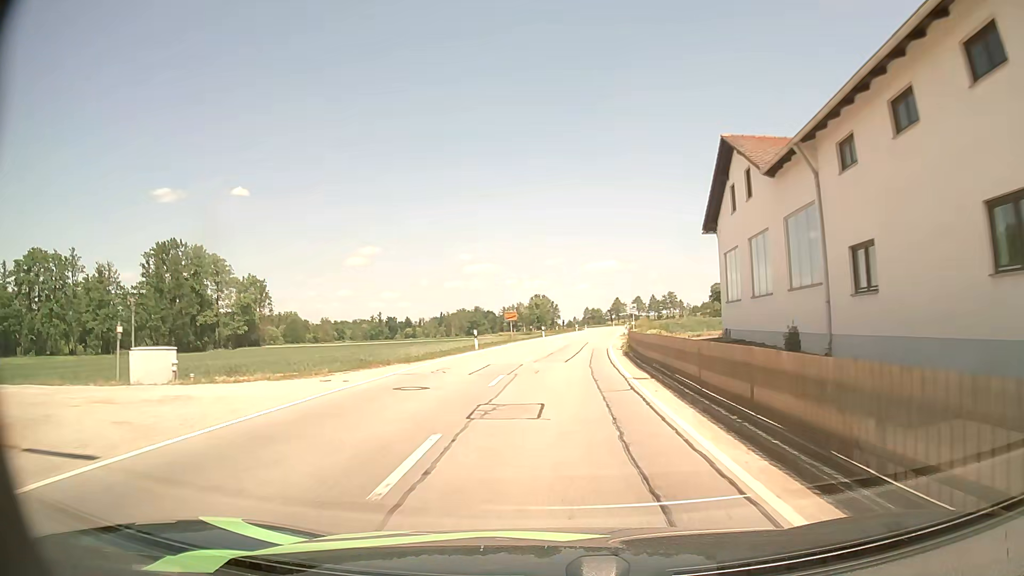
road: secondary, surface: asphalt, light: Day
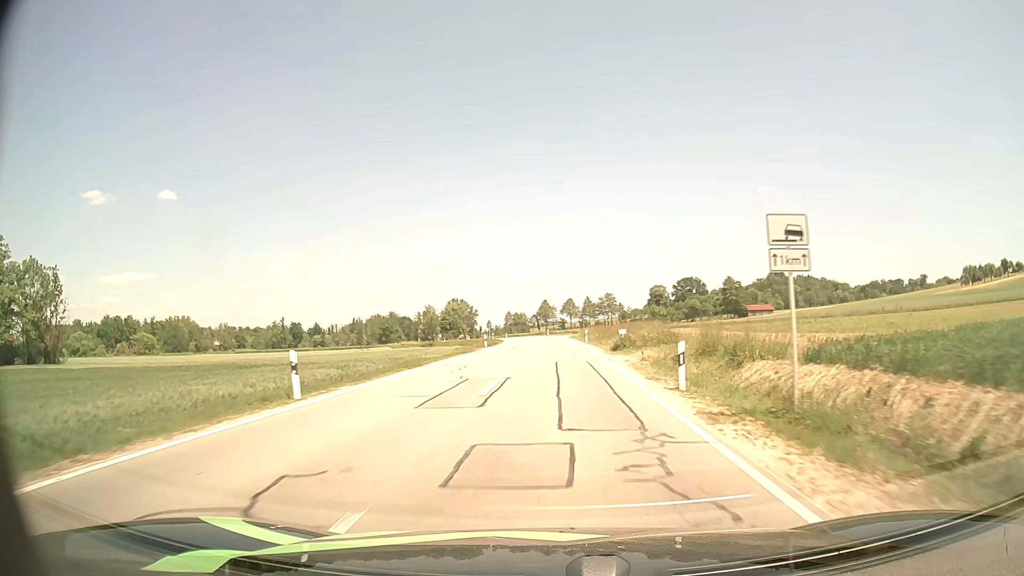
(+2.9, +50.6) m; +7°
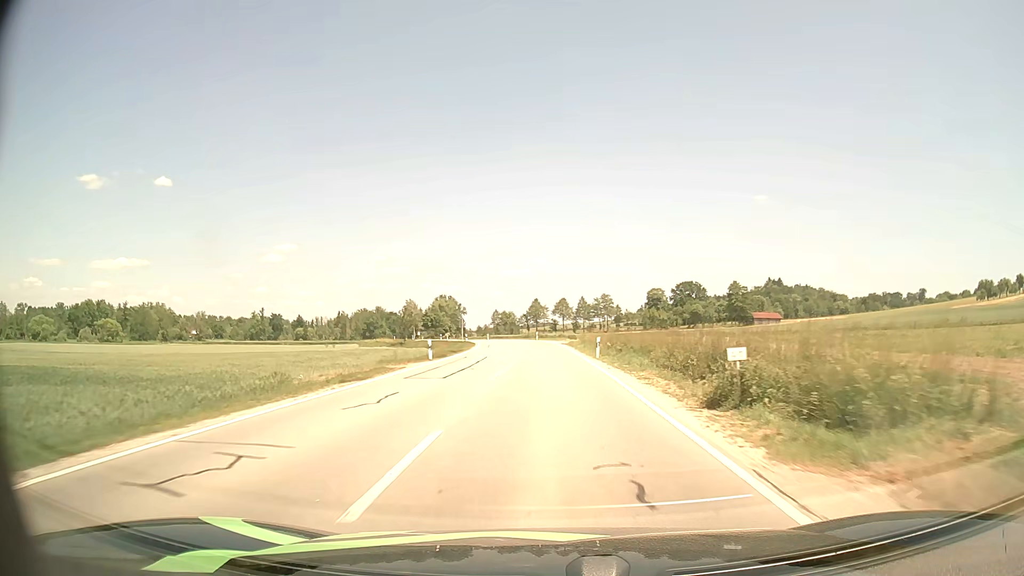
(+0.2, +21.0) m; +1°
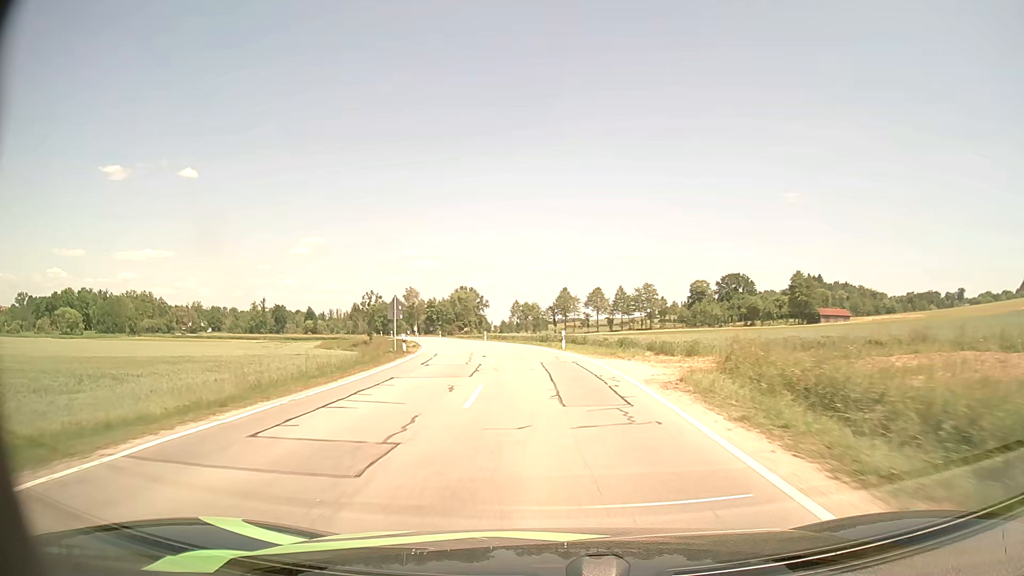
(-0.4, +42.4) m; -2°
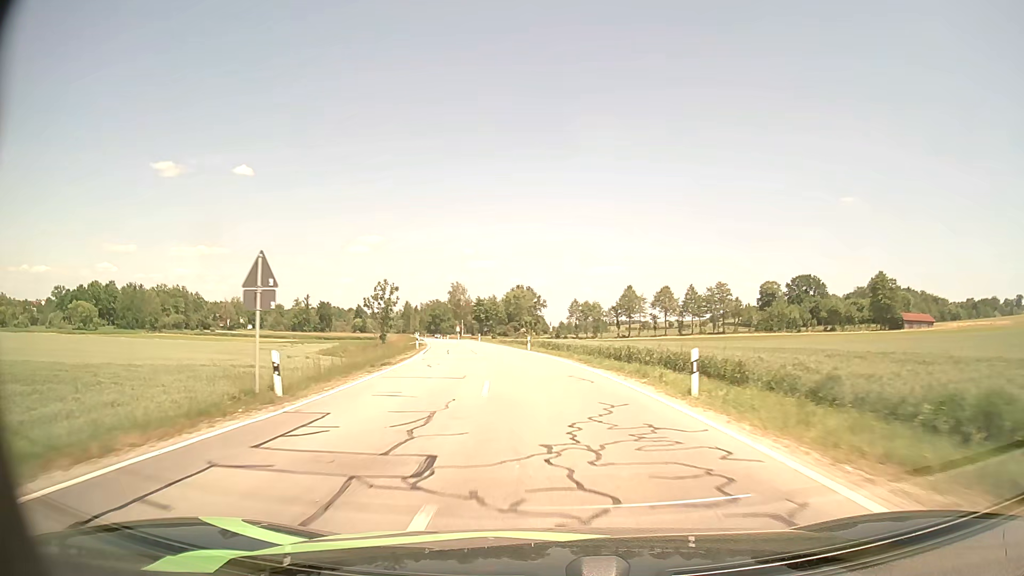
(-0.8, +21.2) m; -5°
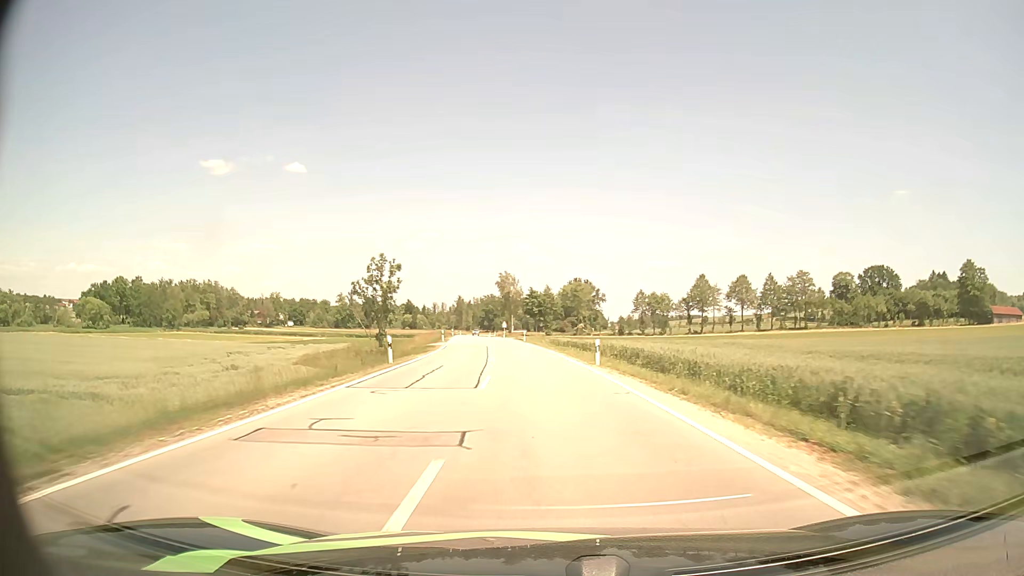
(-1.0, +21.9) m; -5°
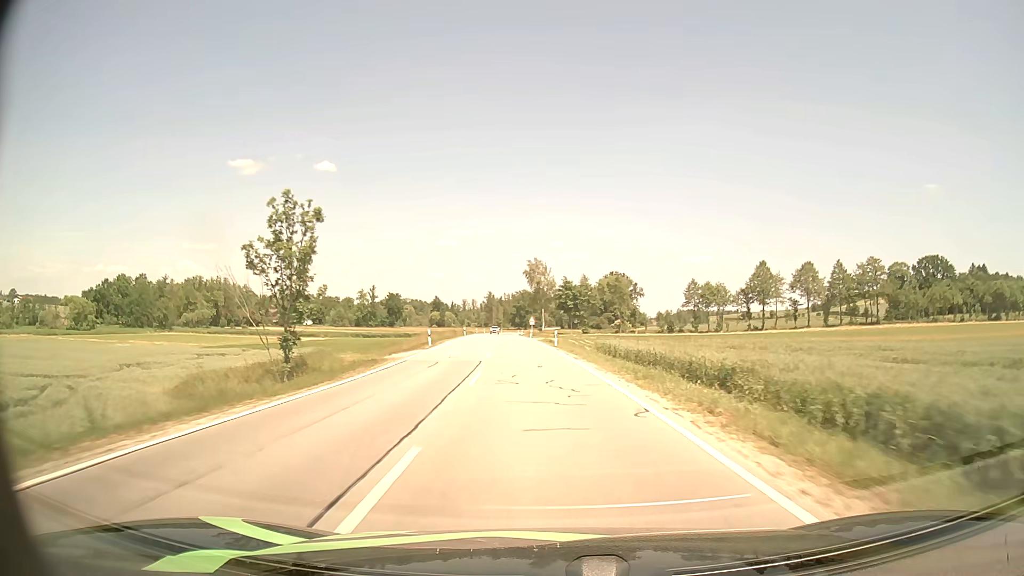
(-0.6, +22.7) m; -3°
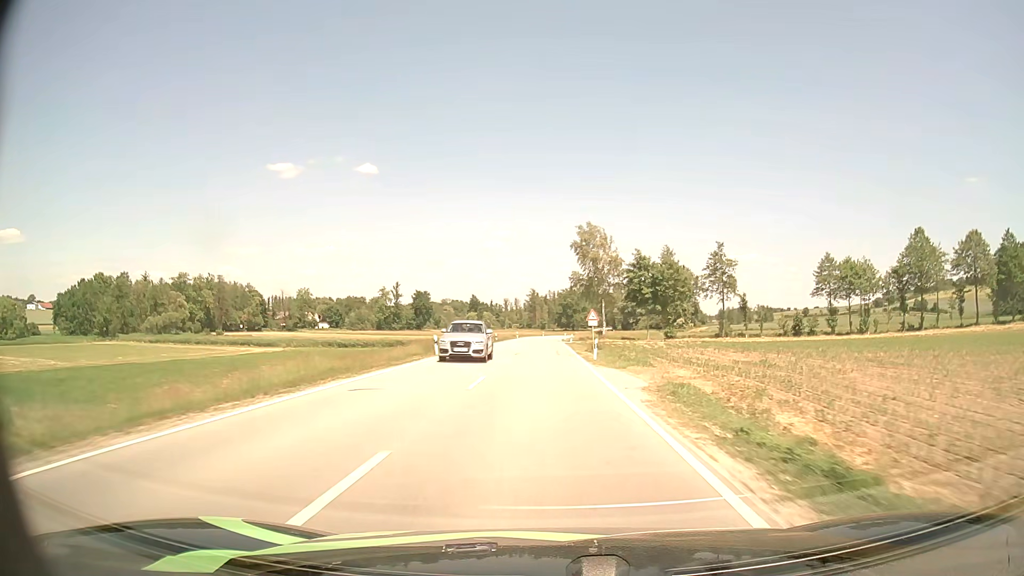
(-2.1, +46.8) m; -4°
(0, +10) (0, +20) (0, +30) (0, +40) (0, +50) (0, +60) (0, +70) (-1, +80) (-1, +90) (0, +100) m
